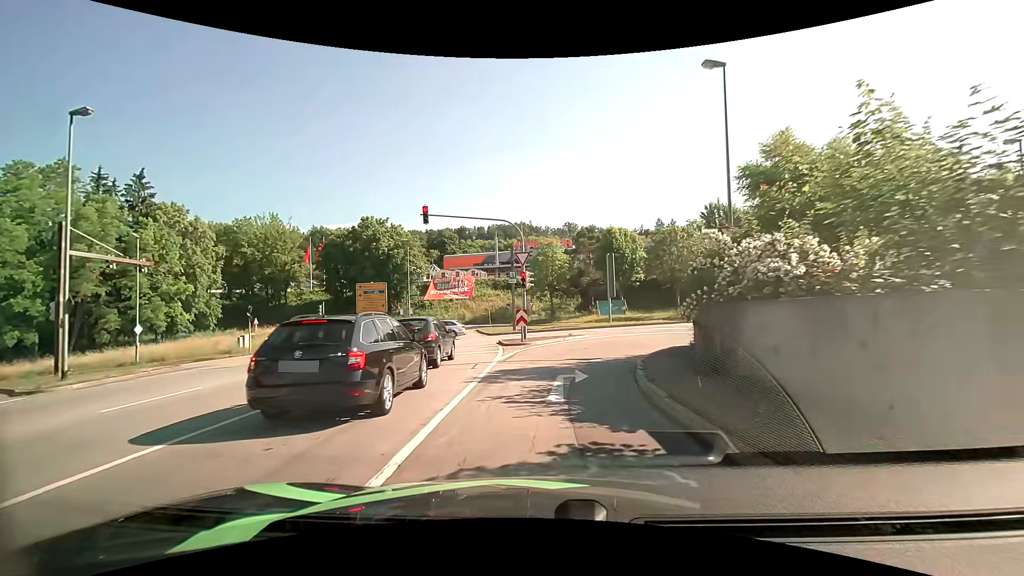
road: primary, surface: asphalt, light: Day
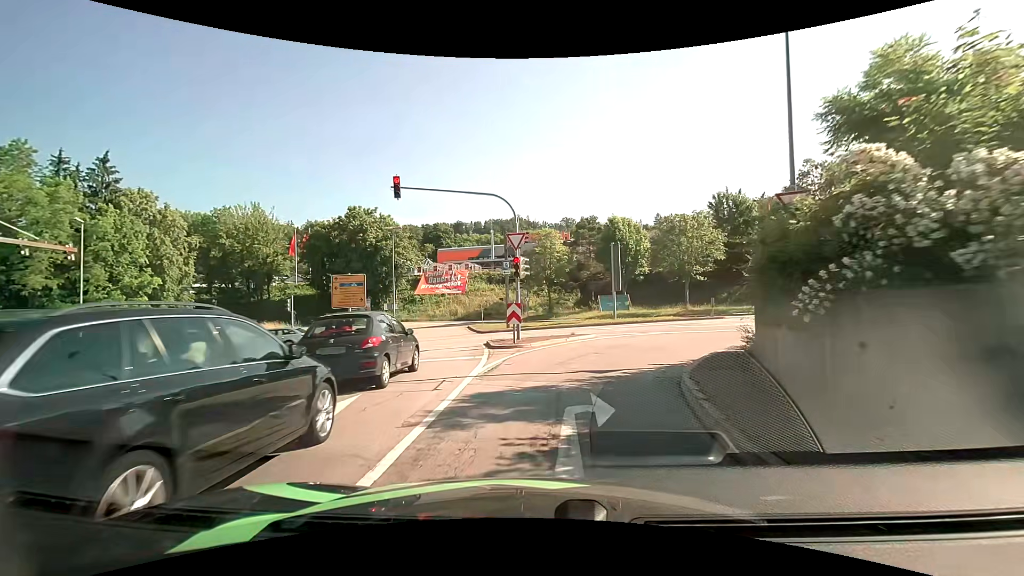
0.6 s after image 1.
(0.0, +4.5) m; 0°
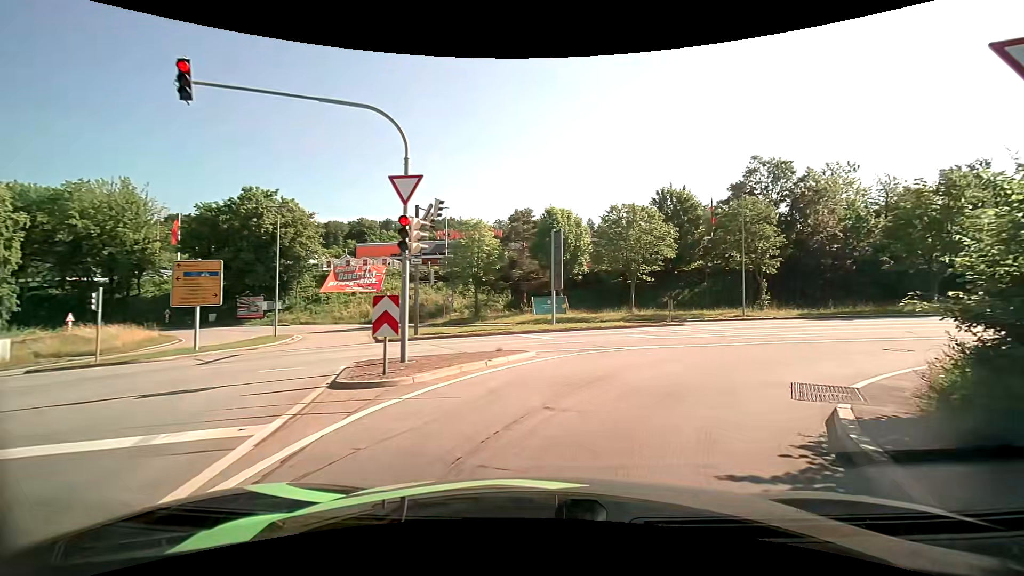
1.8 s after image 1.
(+0.4, +8.5) m; +8°
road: primary_link
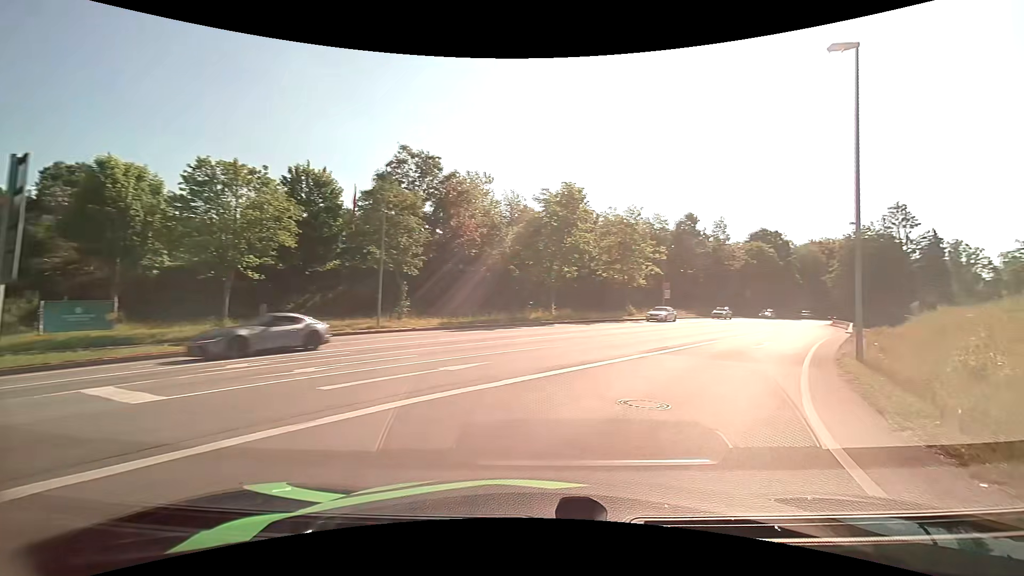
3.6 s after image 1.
(+3.9, +11.7) m; +38°
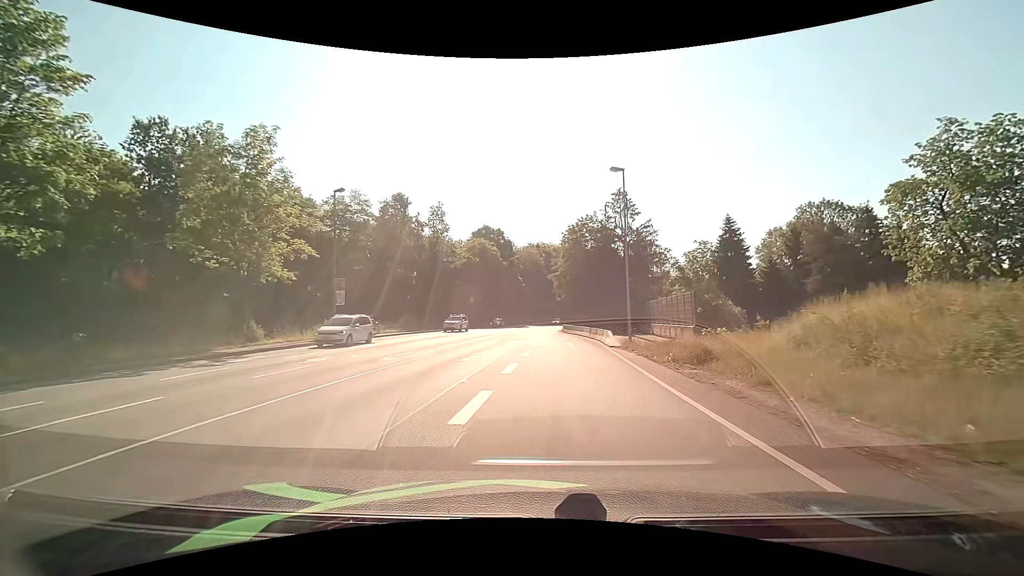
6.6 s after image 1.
(+10.1, +25.2) m; +30°
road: primary
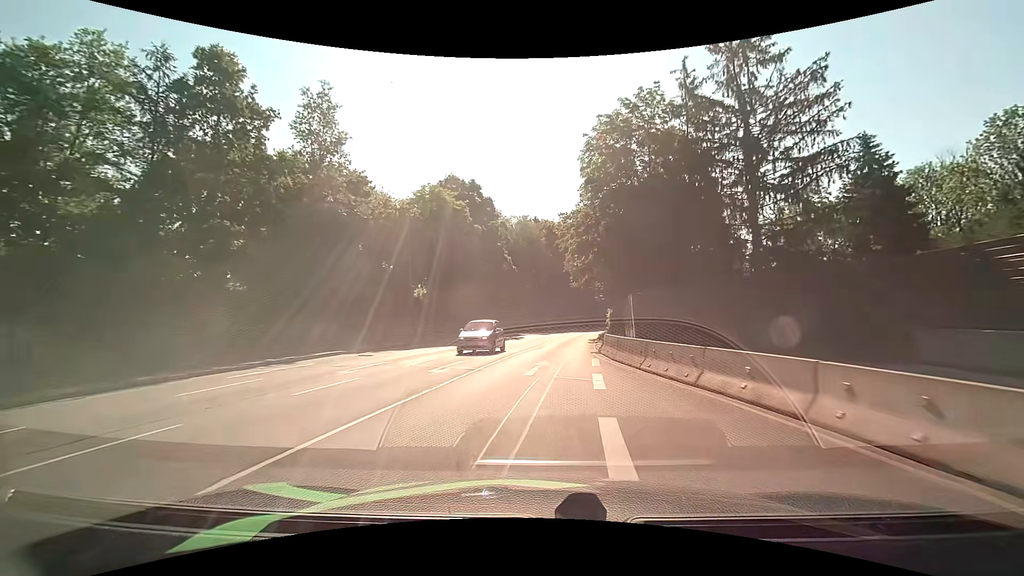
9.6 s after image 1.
(0.0, +38.9) m; 0°
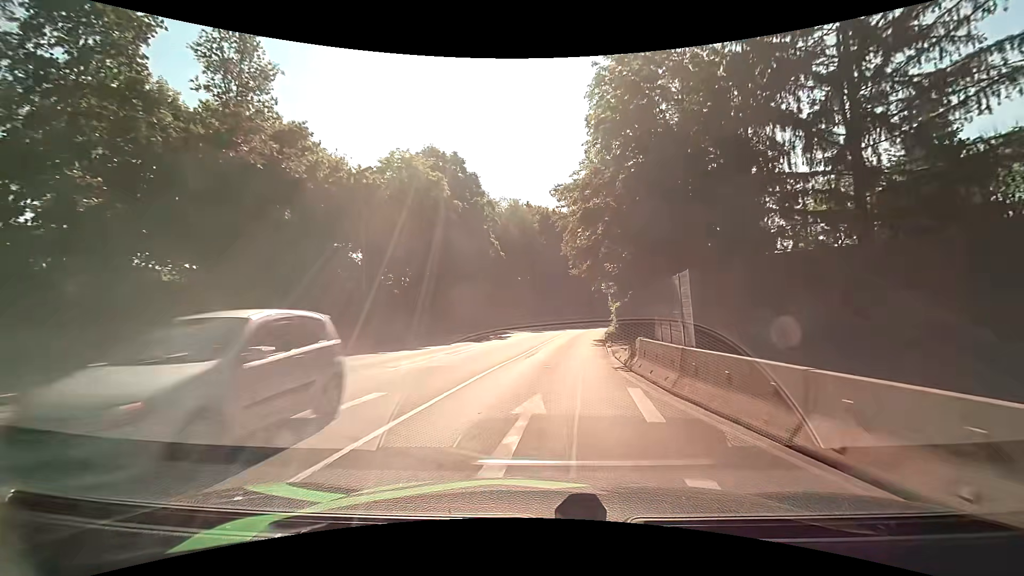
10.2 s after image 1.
(0.0, +8.8) m; 0°
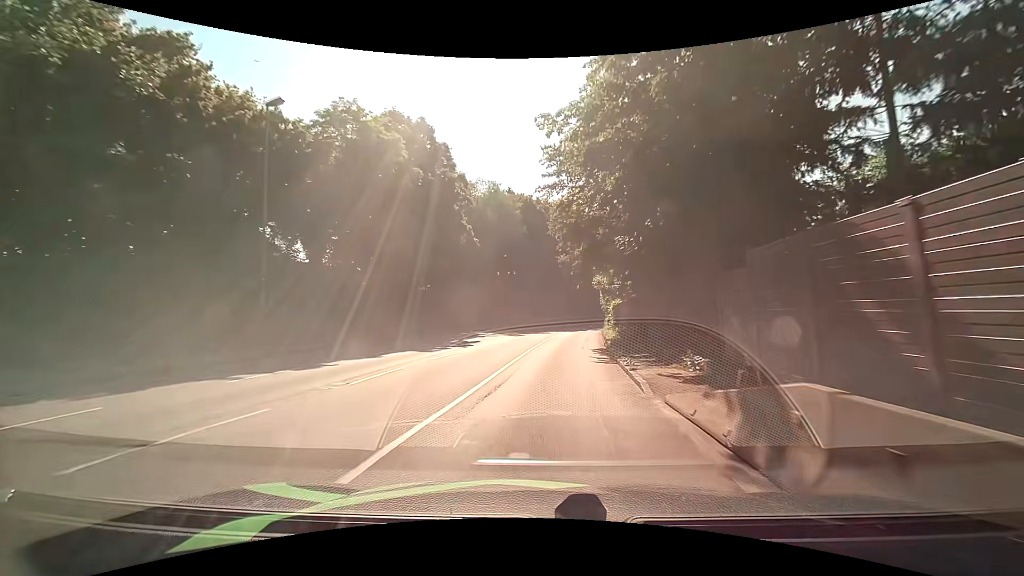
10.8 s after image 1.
(+0.2, +8.8) m; +2°
